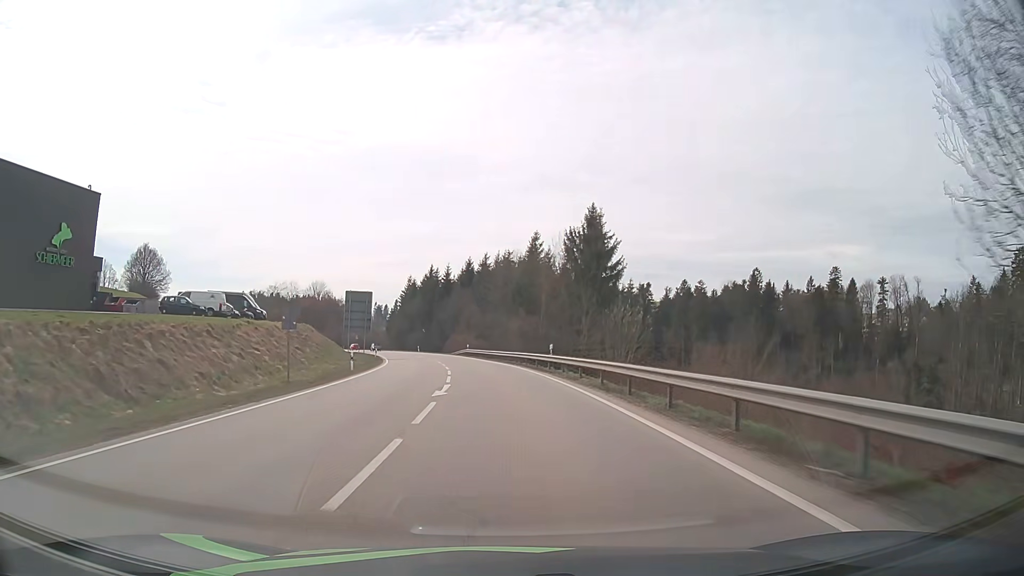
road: primary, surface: asphalt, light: Day
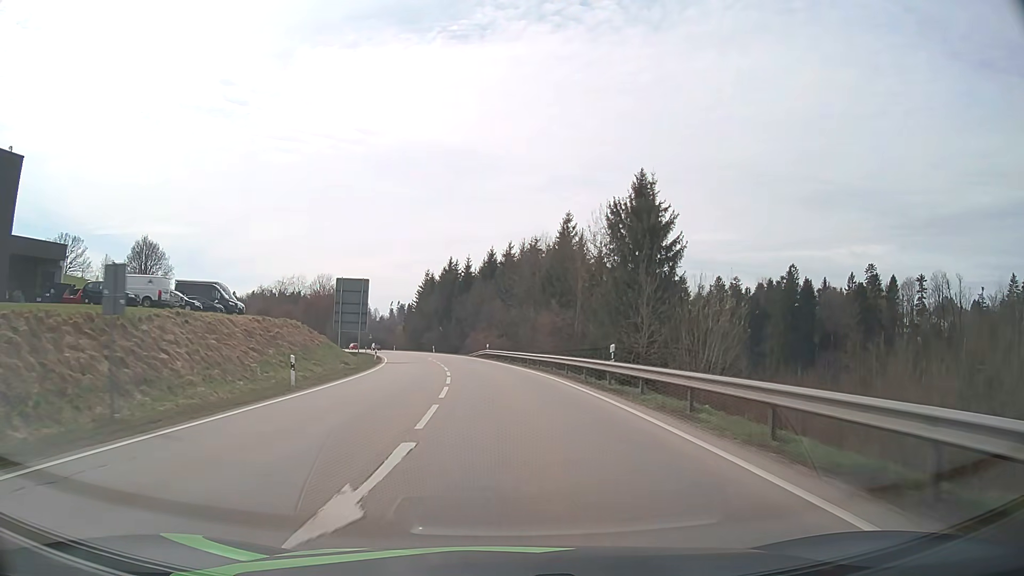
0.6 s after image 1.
(-0.2, +13.1) m; -2°
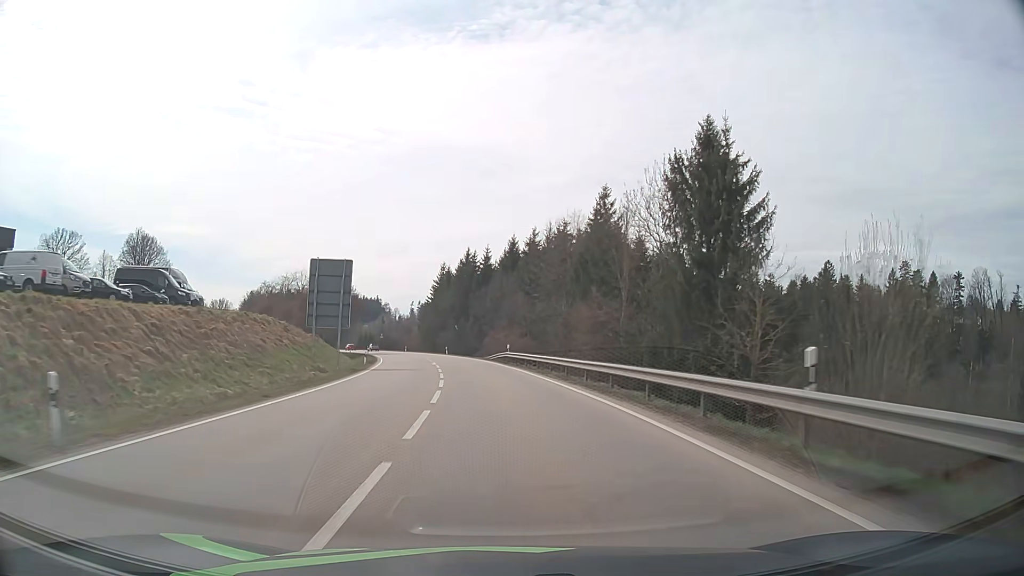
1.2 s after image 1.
(-0.2, +13.2) m; -2°
(0, +10) (-1, +20) (-1, +30) (-2, +40) (-4, +50) (-5, +60) (-7, +69) (-9, +79) (-12, +89) (-15, +99) m
